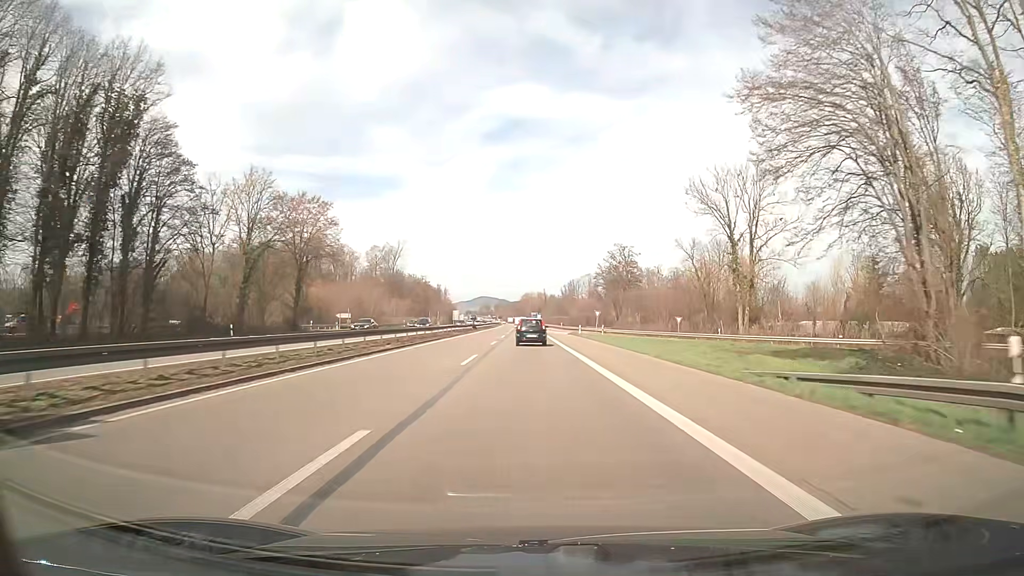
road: trunk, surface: asphalt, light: Day
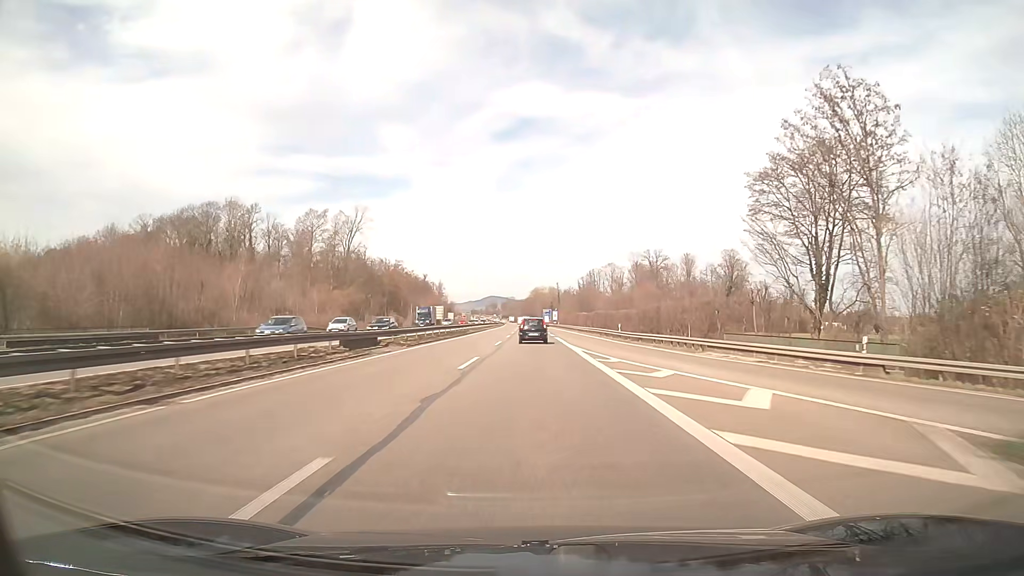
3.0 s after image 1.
(-0.6, +75.2) m; -1°
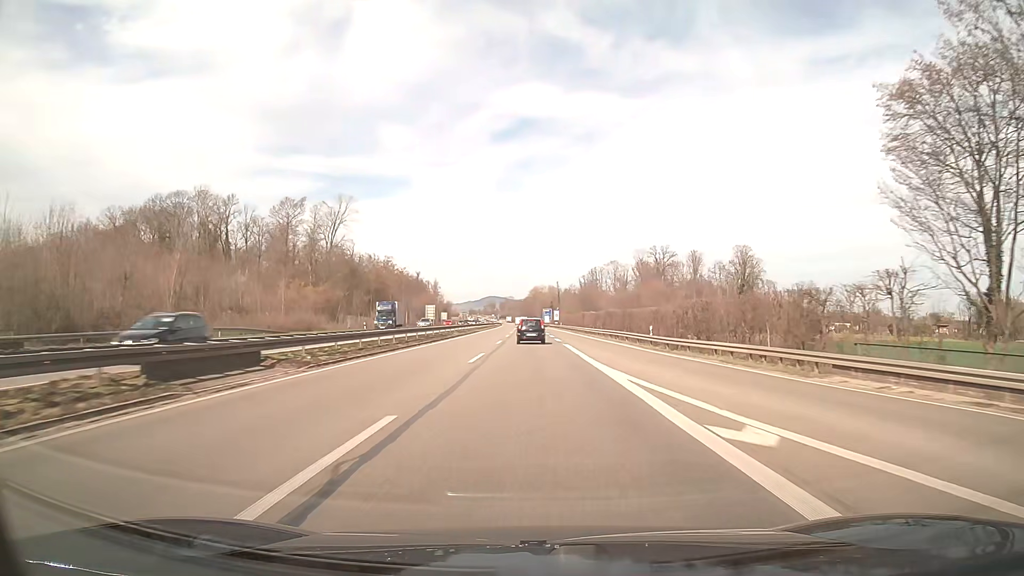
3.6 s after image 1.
(0.0, +15.2) m; 0°
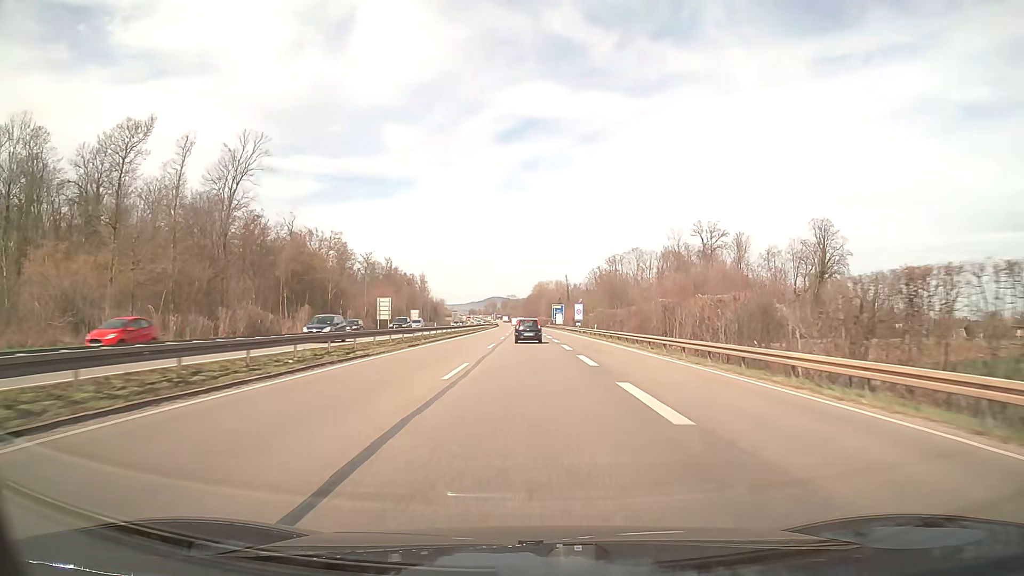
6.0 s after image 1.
(-0.1, +61.1) m; 0°
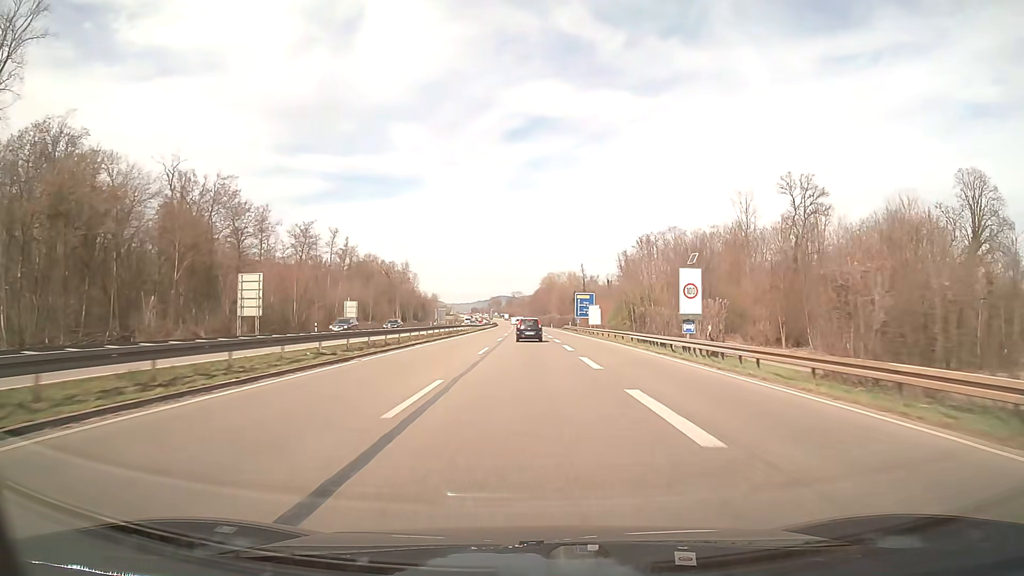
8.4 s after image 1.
(-0.4, +61.5) m; -1°
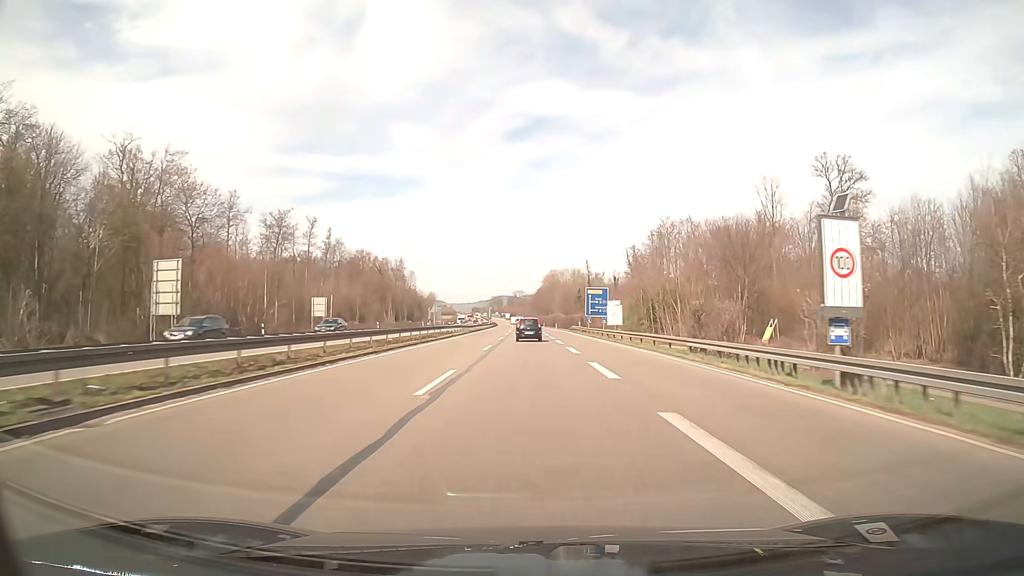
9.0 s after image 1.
(0.0, +15.5) m; 0°
(0, +10) (0, +20) (0, +30) (0, +40) (0, +50) (0, +60) (-1, +70) (-1, +80) (-1, +90) (-1, +100) m
